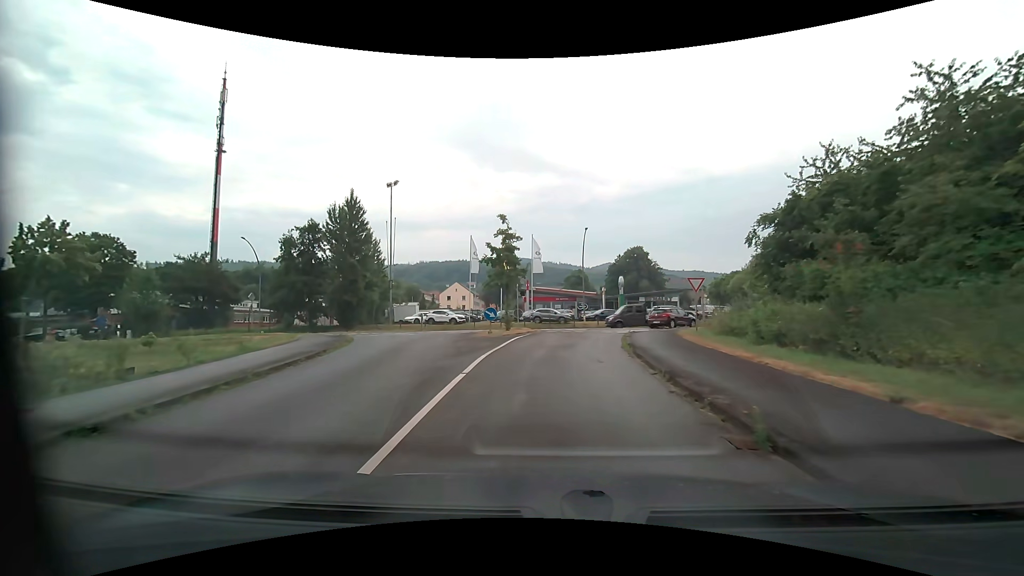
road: residential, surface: asphalt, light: Day
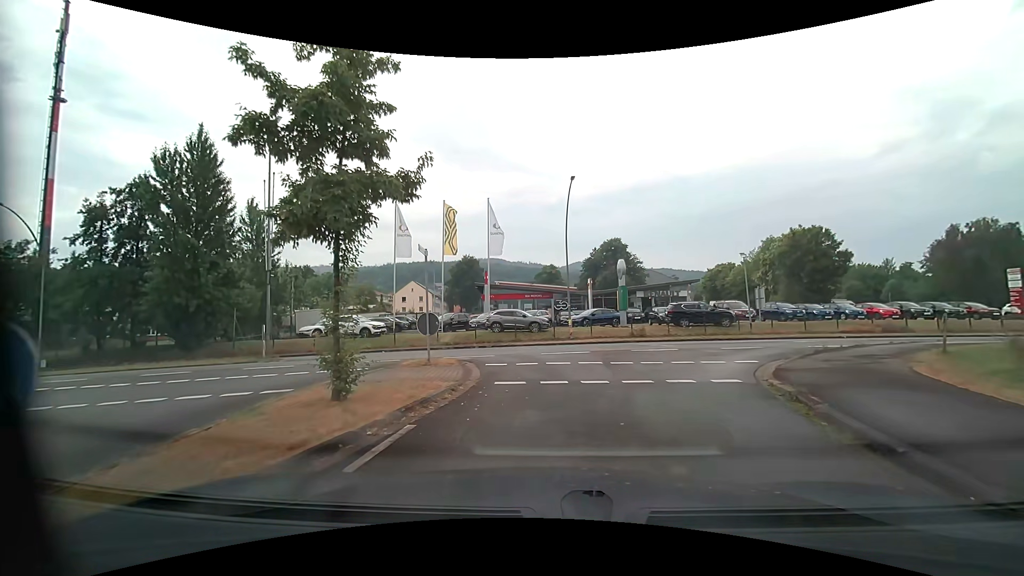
(+0.4, +18.9) m; +4°
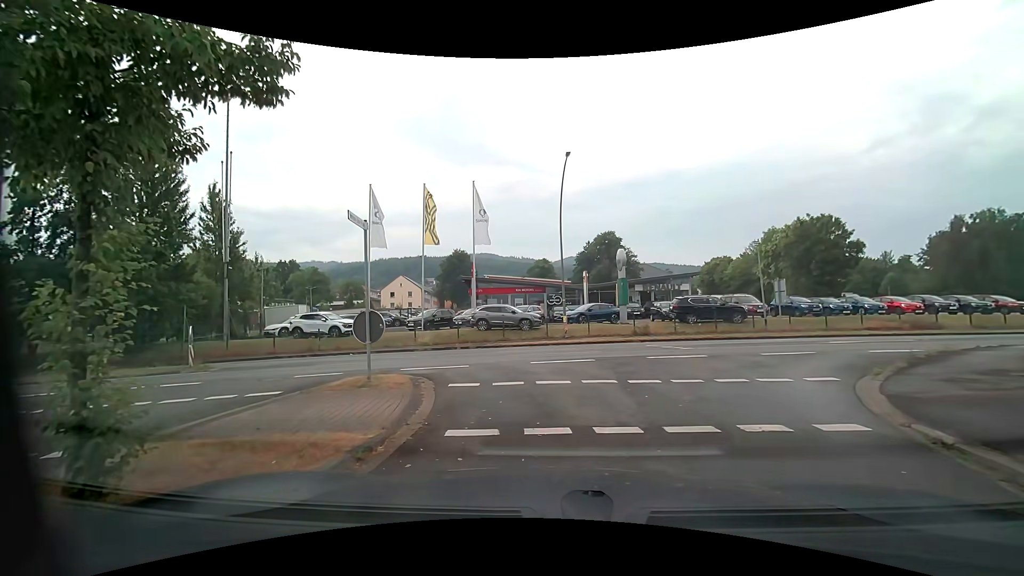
(0.0, +3.5) m; 0°
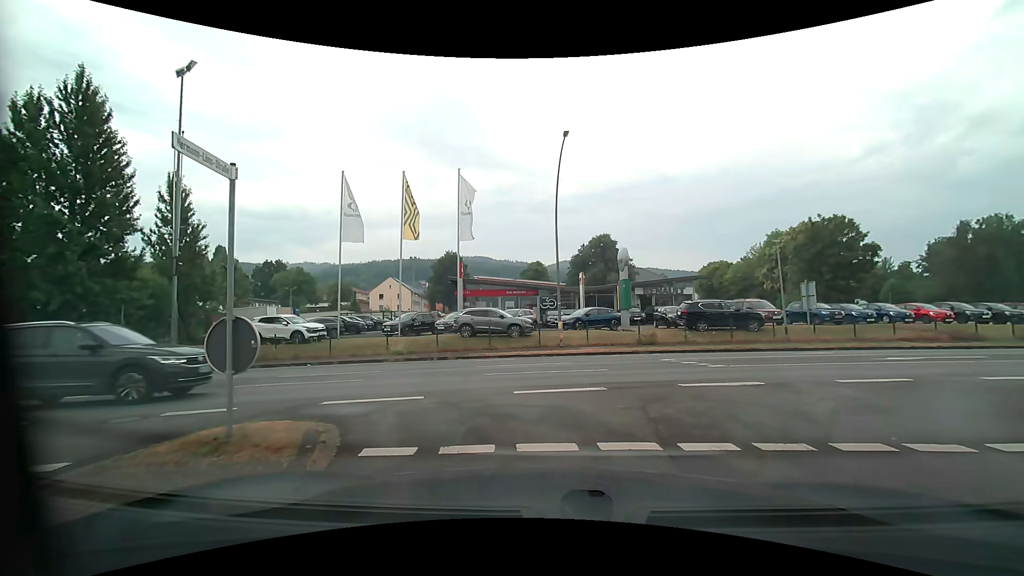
(+0.1, +3.8) m; +1°
